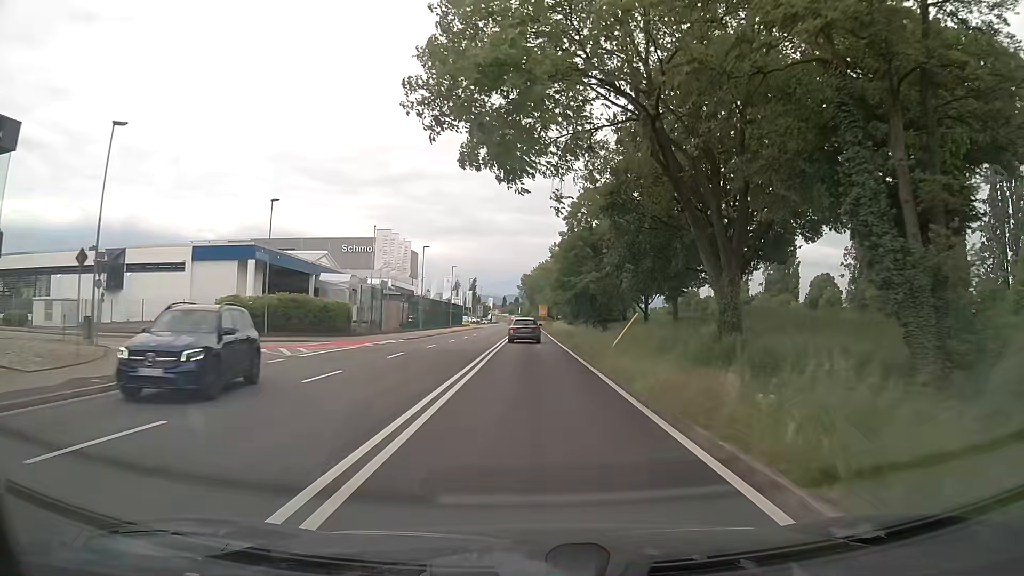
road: primary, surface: asphalt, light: Day
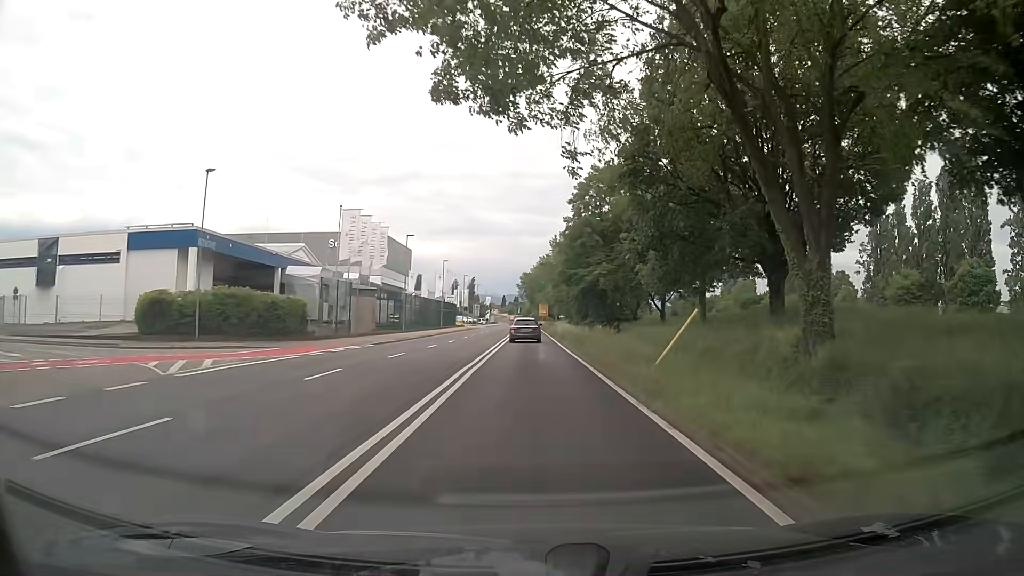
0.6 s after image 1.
(0.0, +8.9) m; 0°
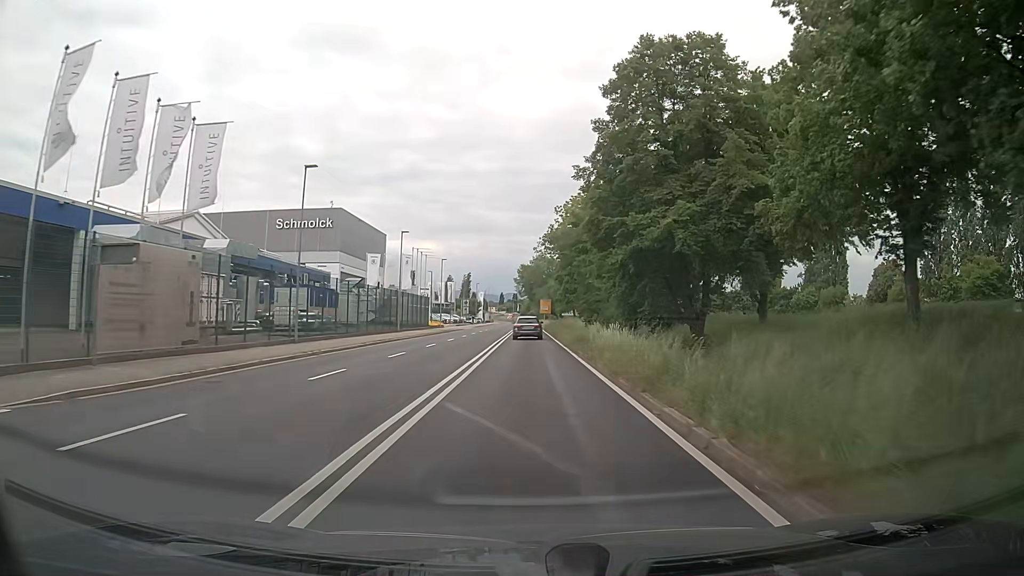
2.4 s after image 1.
(0.0, +26.6) m; 0°
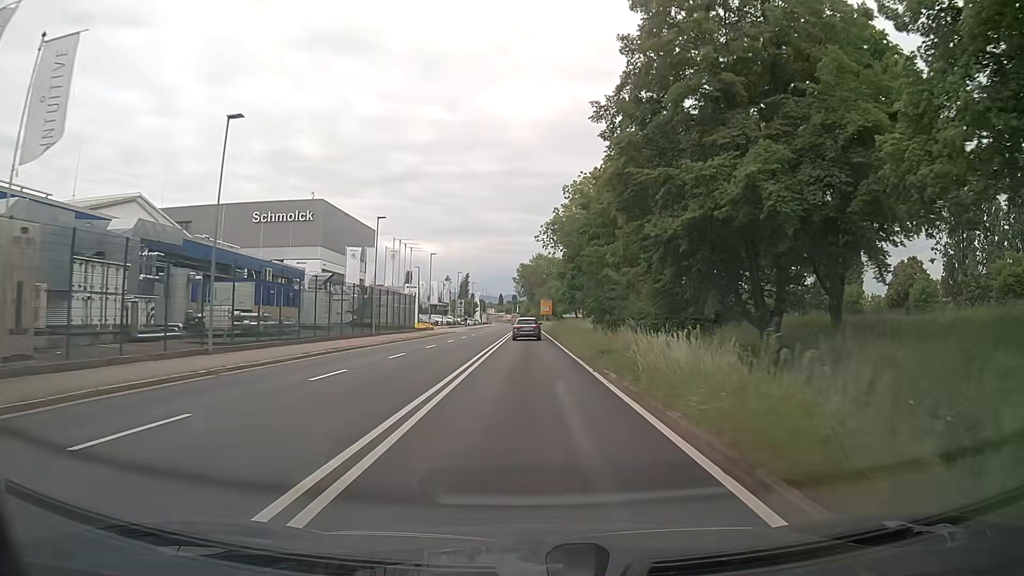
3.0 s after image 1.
(+0.1, +8.8) m; 0°
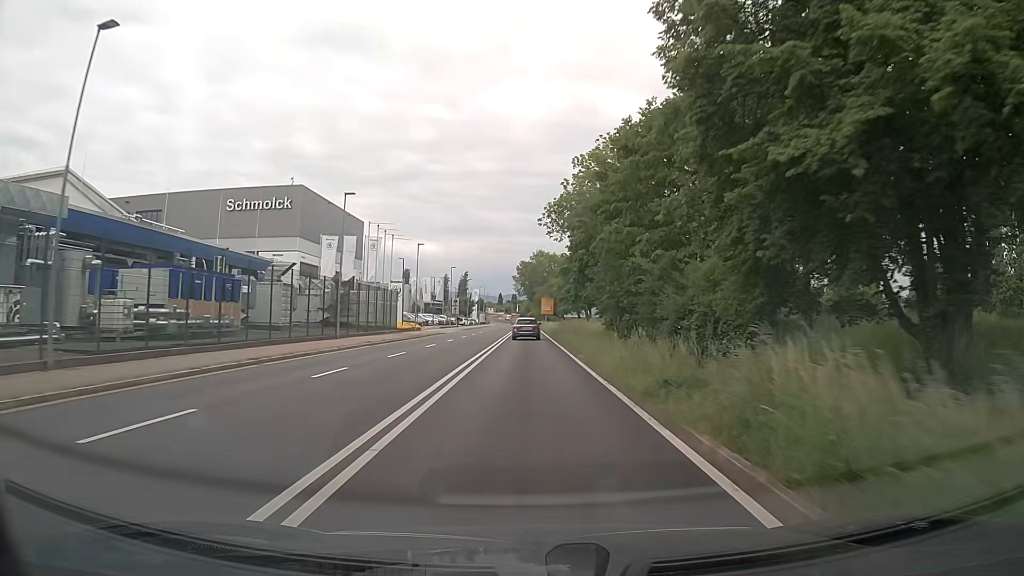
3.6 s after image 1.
(0.0, +8.8) m; 0°
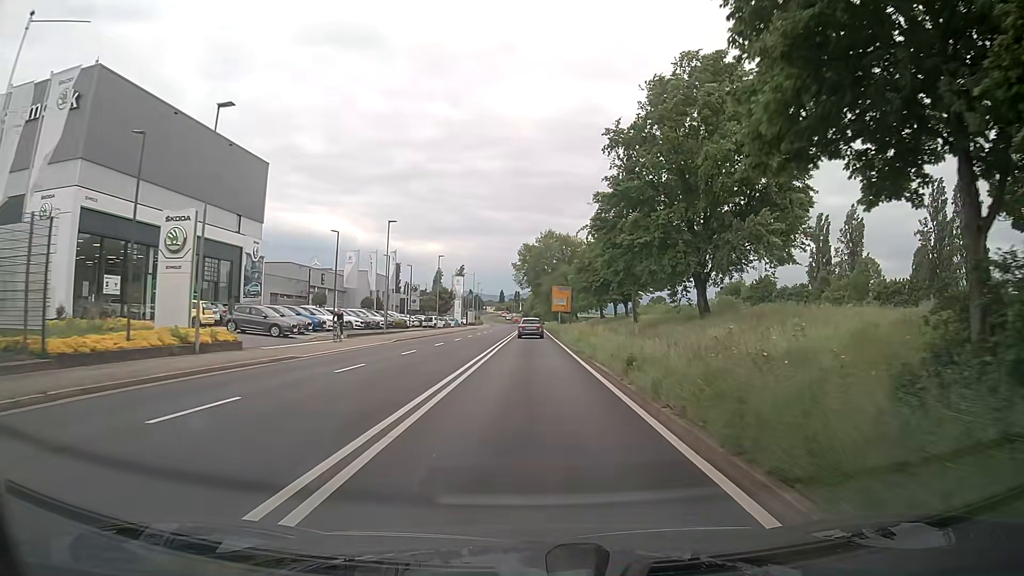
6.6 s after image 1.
(+0.1, +43.6) m; 0°
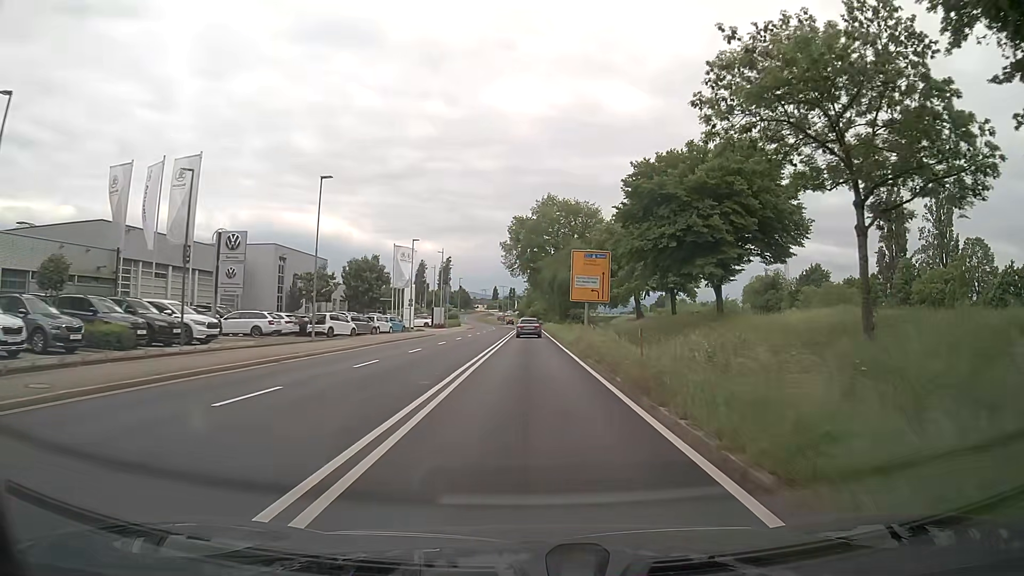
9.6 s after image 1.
(-0.2, +43.1) m; 0°
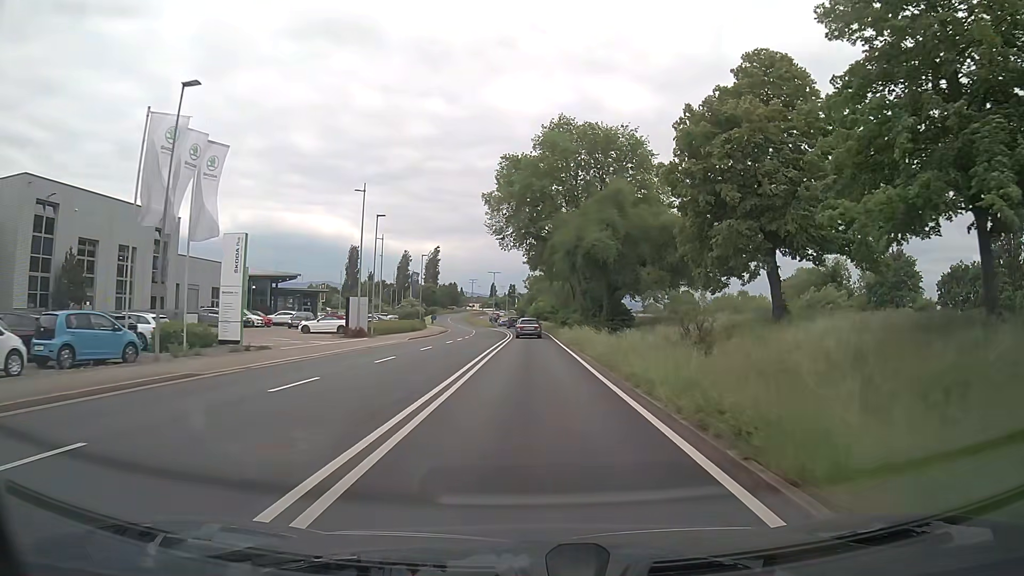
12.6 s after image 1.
(+0.1, +42.8) m; 0°
(0, +10) (0, +20) (0, +30) (0, +40) (0, +50) (0, +60) (0, +70) (0, +80) (-1, +90) (-2, +100) m
